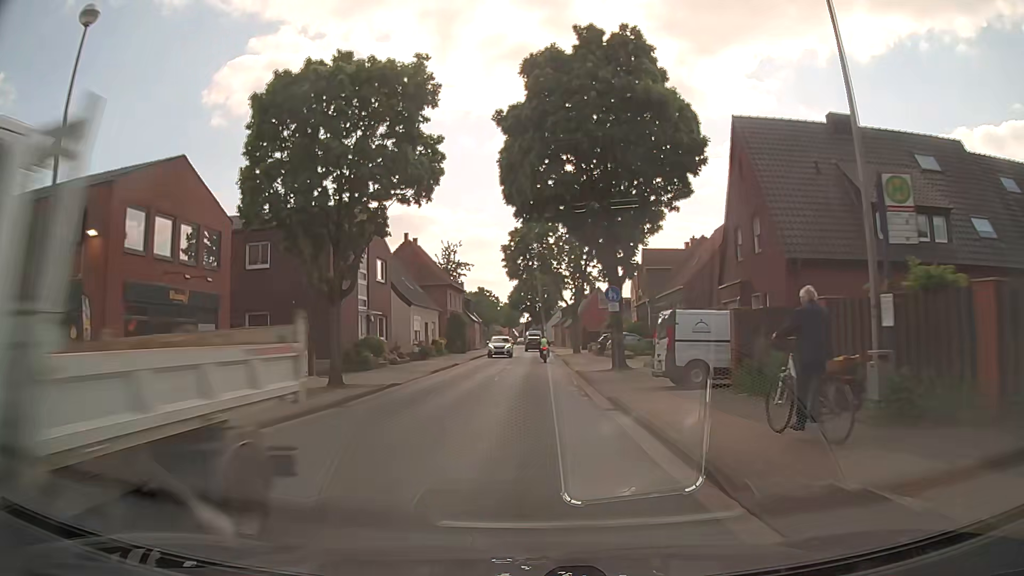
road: tertiary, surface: asphalt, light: Day
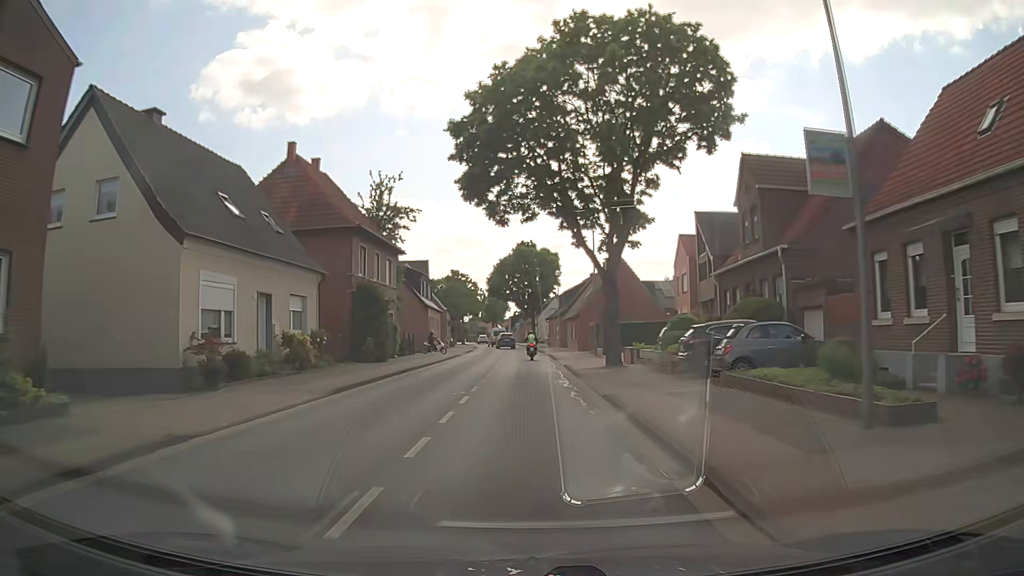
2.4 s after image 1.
(+0.2, +30.6) m; +1°
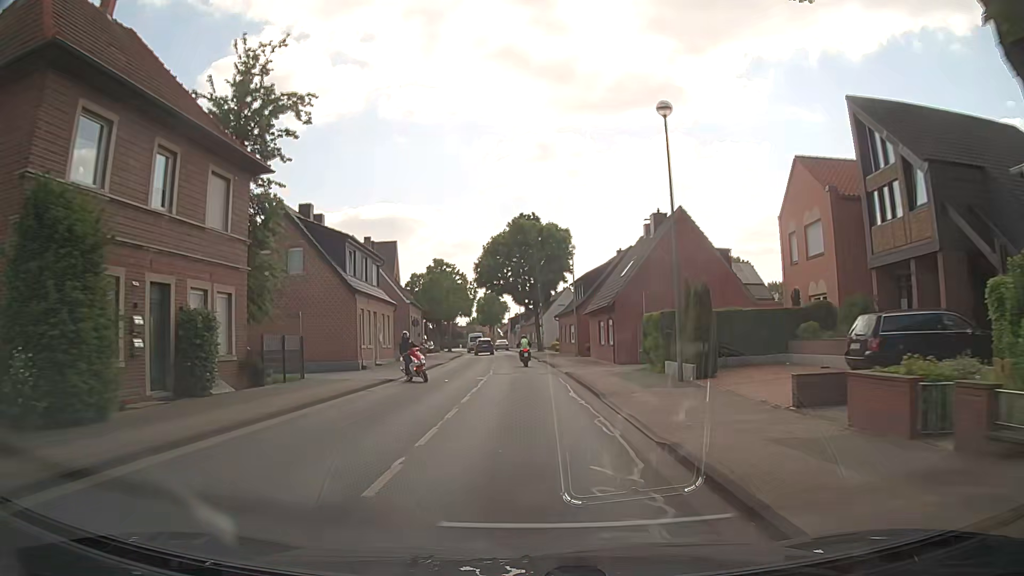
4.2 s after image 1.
(+0.1, +22.9) m; 0°
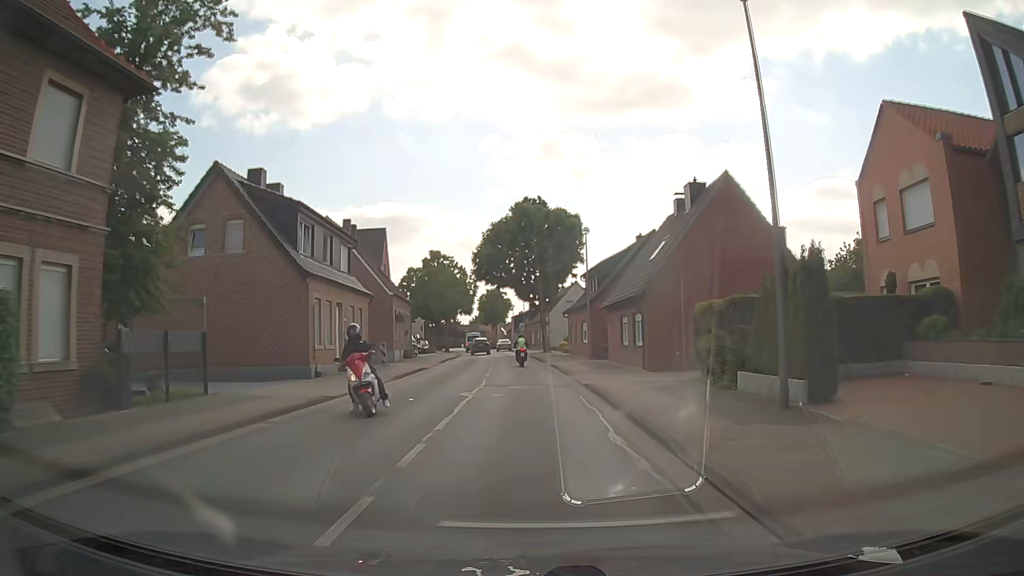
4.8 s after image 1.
(-0.1, +7.6) m; -1°
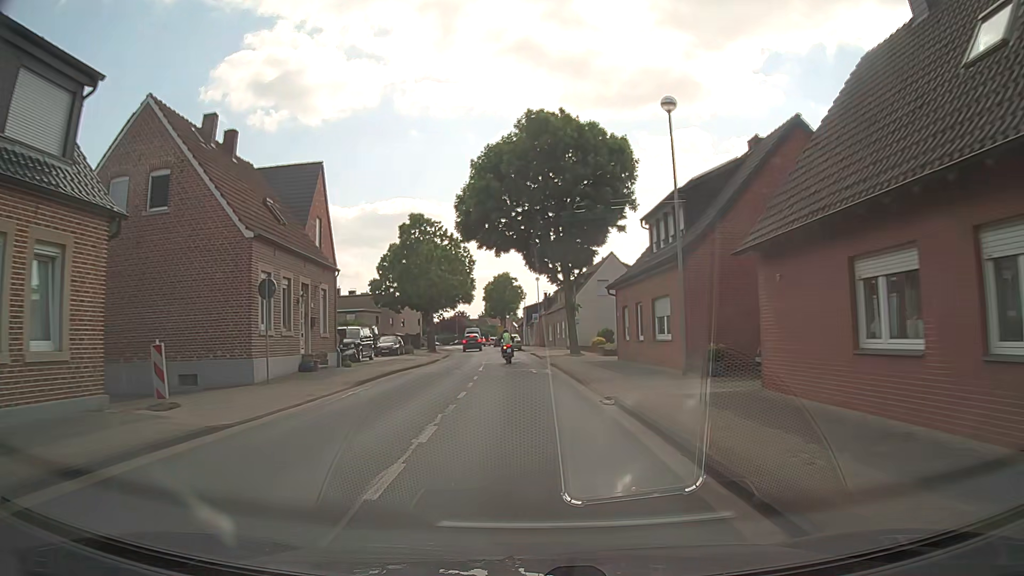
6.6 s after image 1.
(+0.1, +22.8) m; 0°
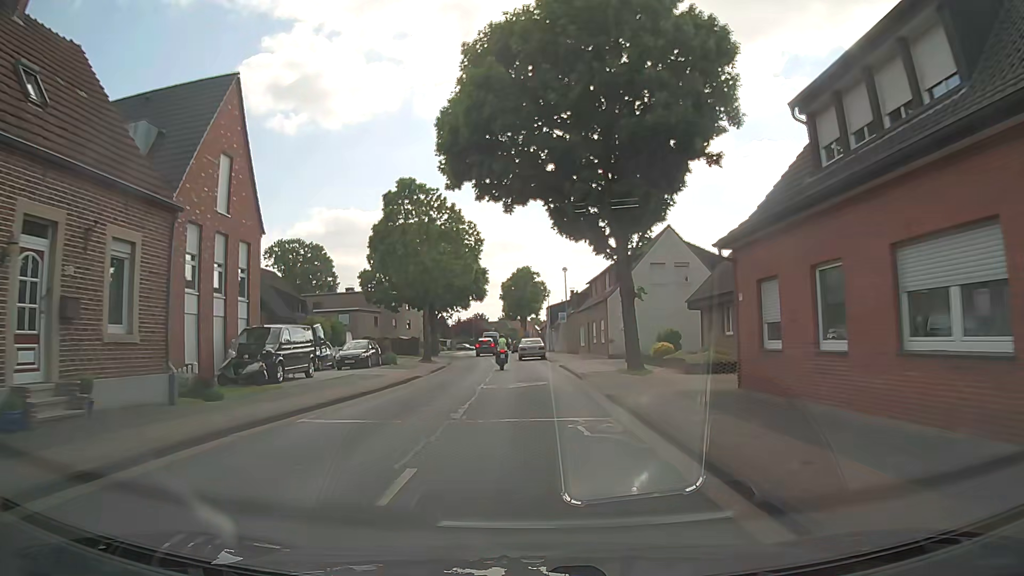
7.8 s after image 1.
(-0.3, +15.2) m; -2°
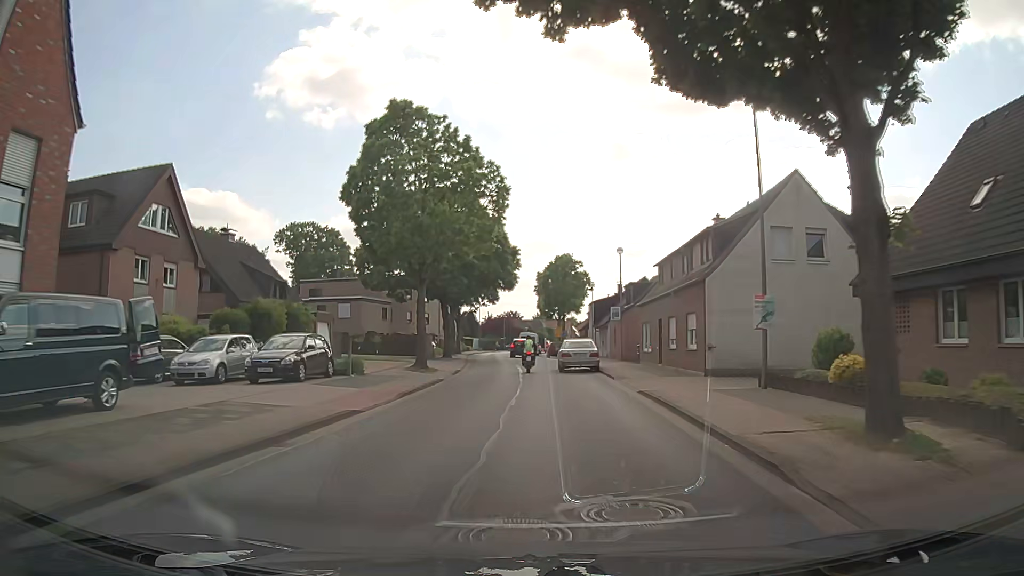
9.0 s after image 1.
(-0.5, +15.1) m; -4°
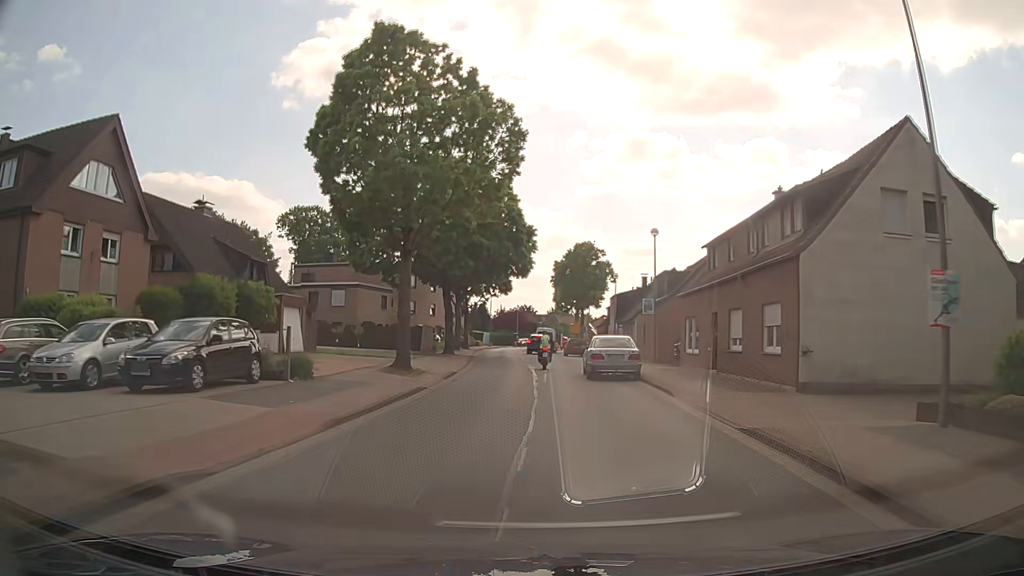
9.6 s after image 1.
(-0.1, +7.5) m; -2°
